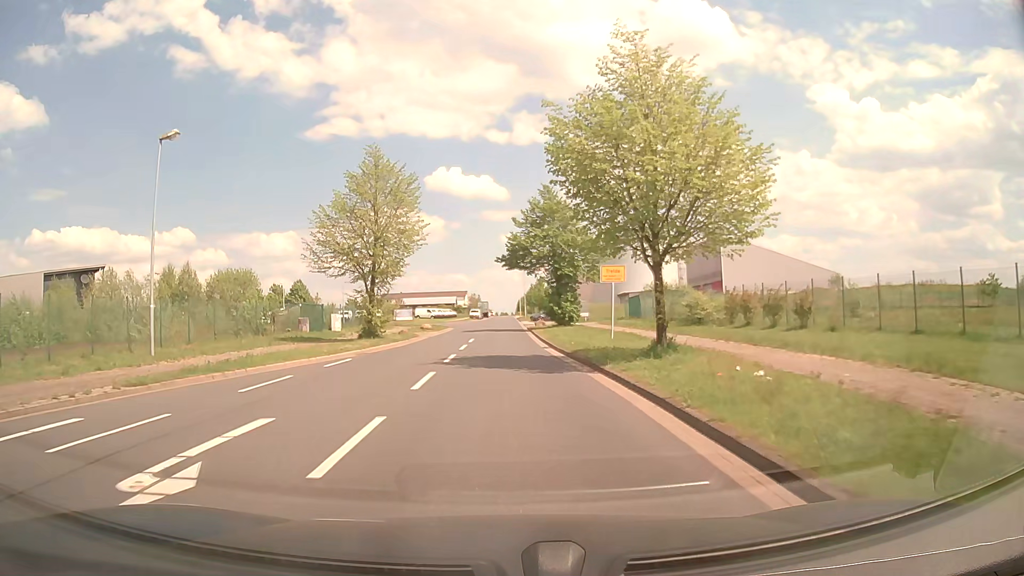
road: residential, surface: asphalt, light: Day
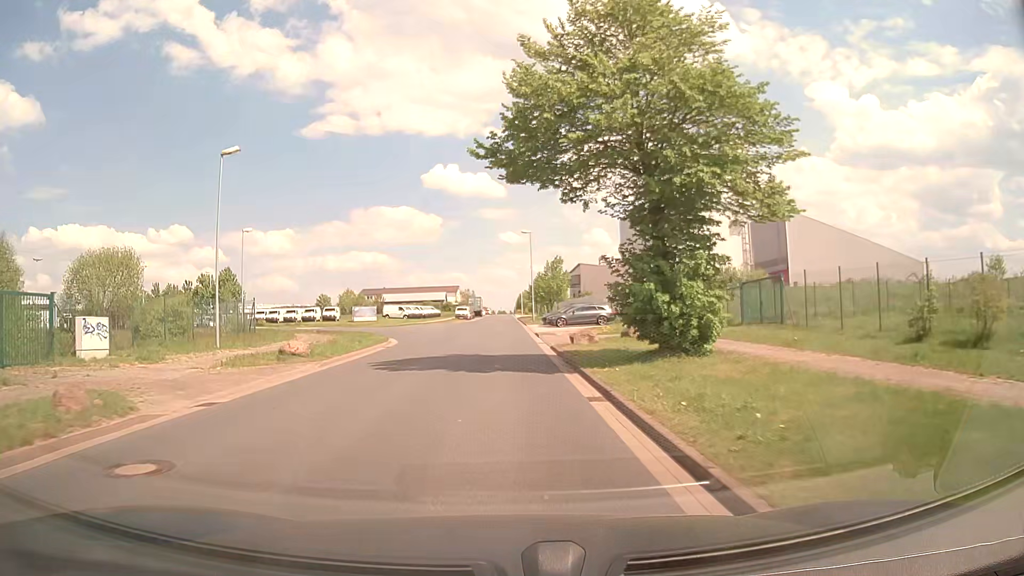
(+0.1, +31.4) m; 0°
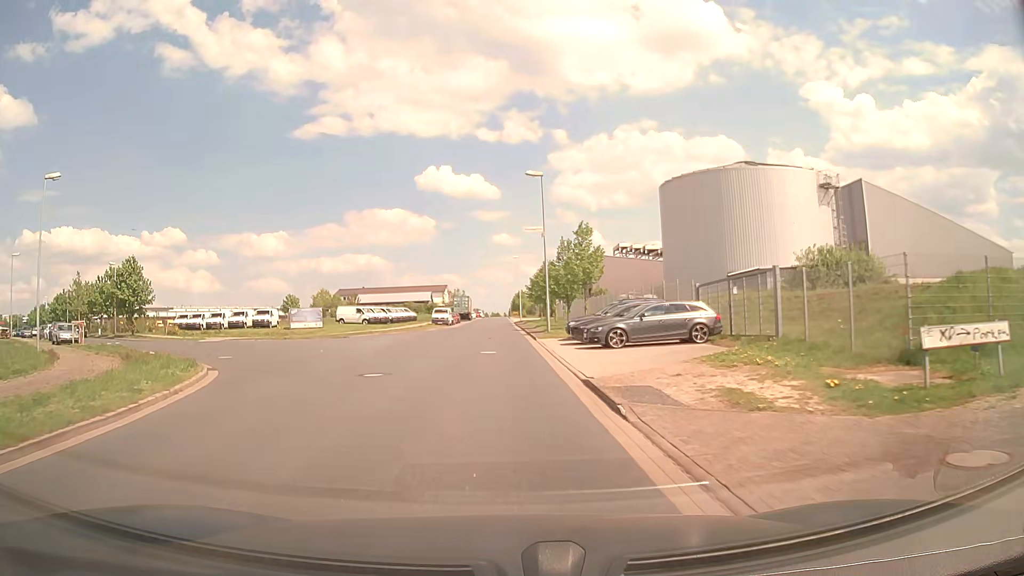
(+0.1, +24.1) m; 0°
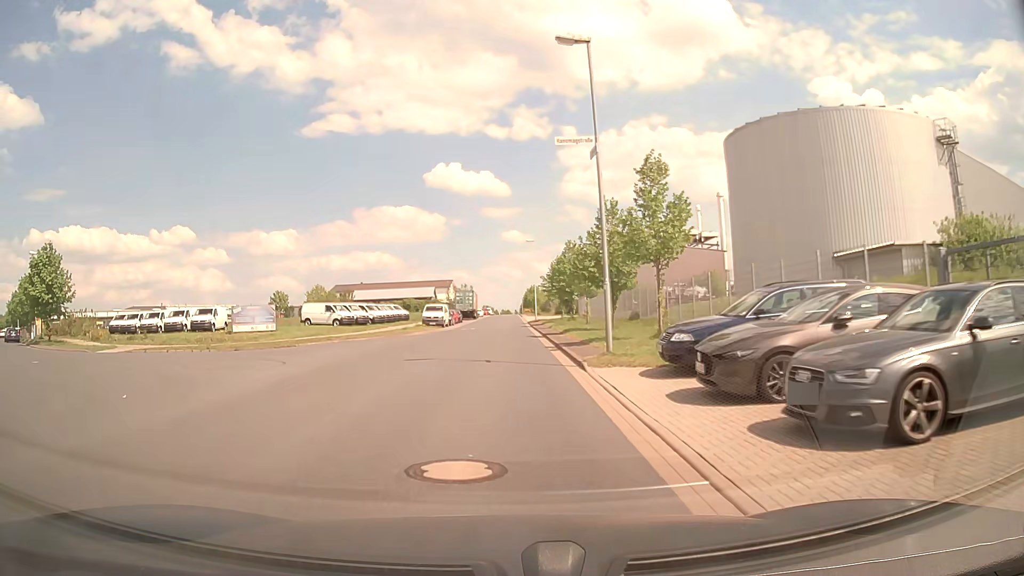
(0.0, +16.0) m; -1°
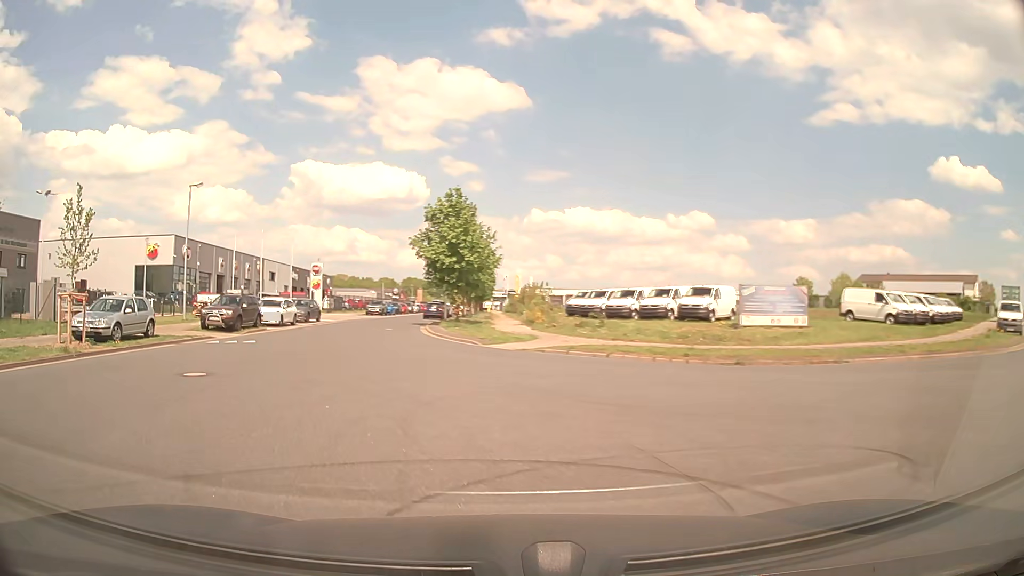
(-5.3, +17.0) m; -44°
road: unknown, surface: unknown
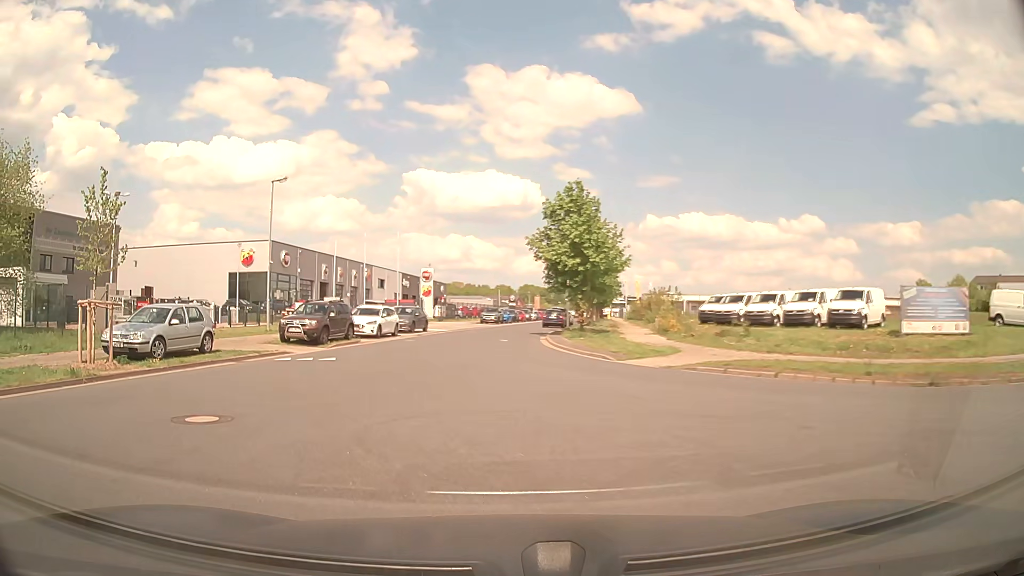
(-0.4, +4.4) m; -11°
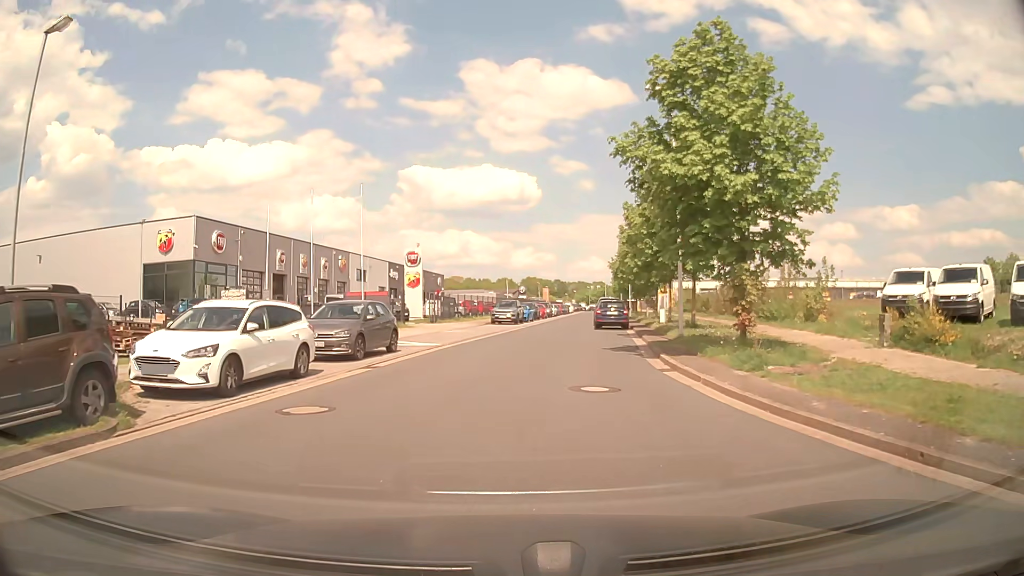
(-1.3, +20.1) m; 0°
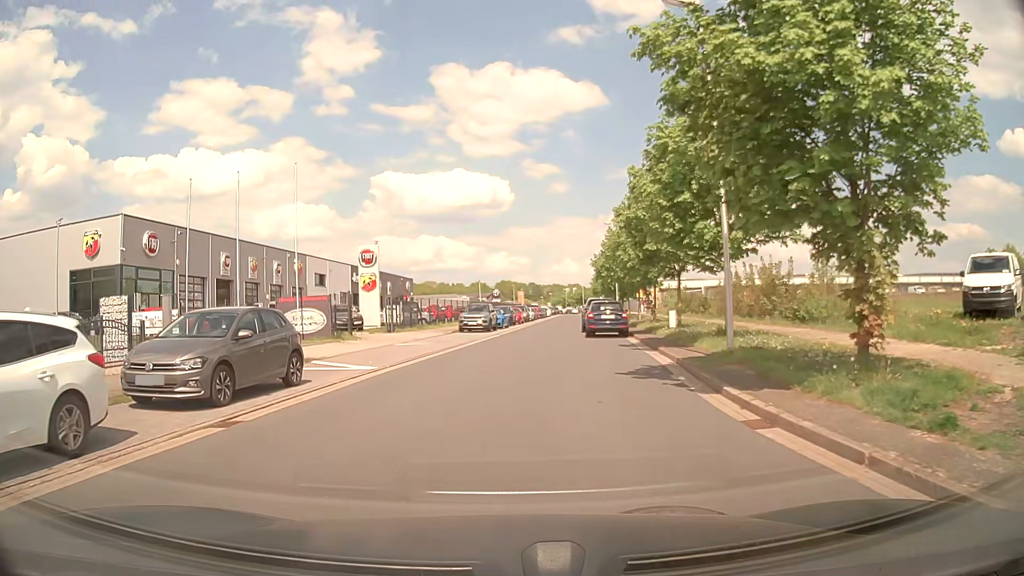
(+0.2, +6.7) m; +3°
(0, +10) (0, +20) (+1, +30) (+2, +40) (+3, +50) (+4, +60) (+5, +70) (+6, +80) (+7, +90) (+8, +100) m
